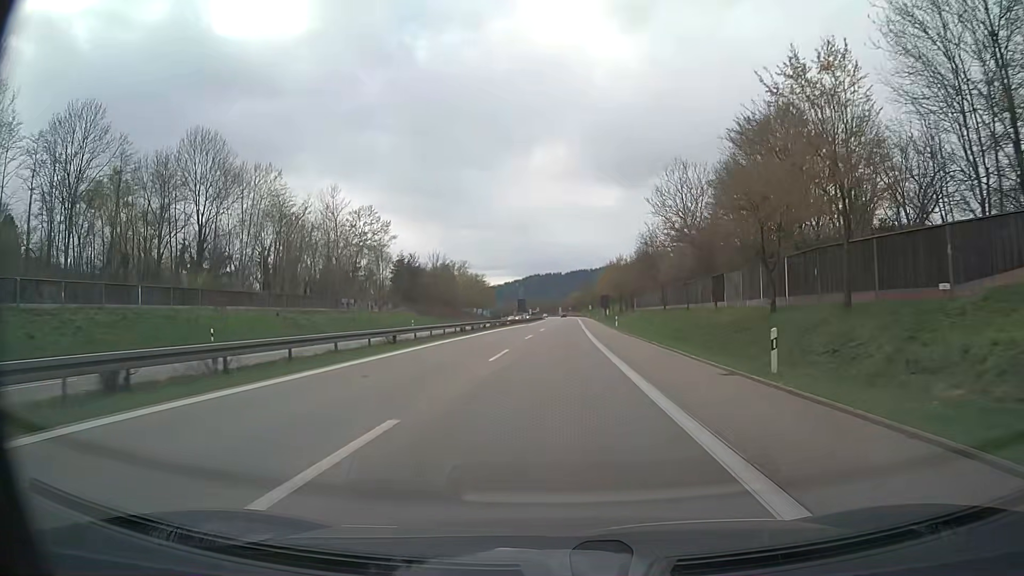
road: trunk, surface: asphalt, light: Day
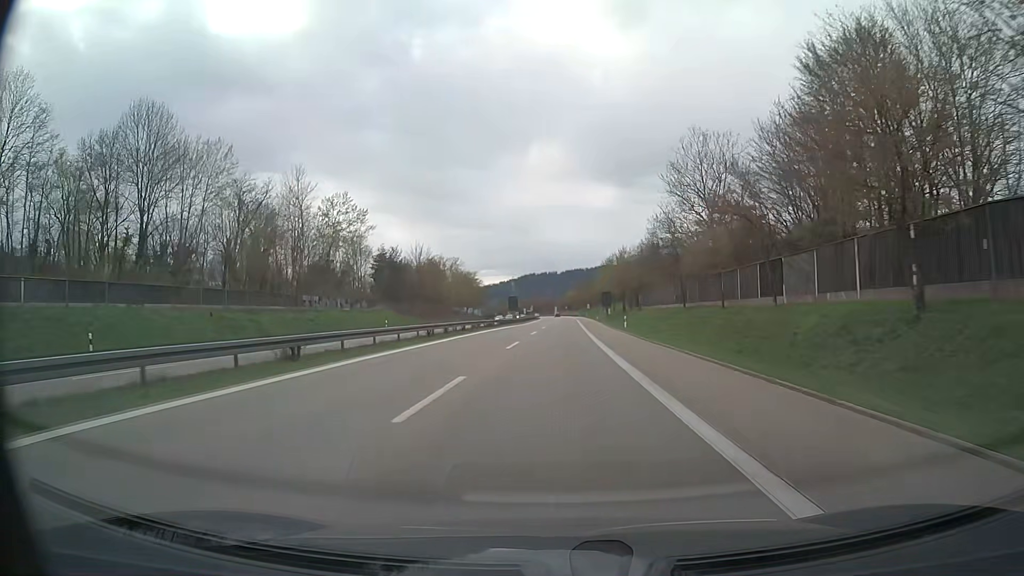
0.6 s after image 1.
(0.0, +11.6) m; 0°
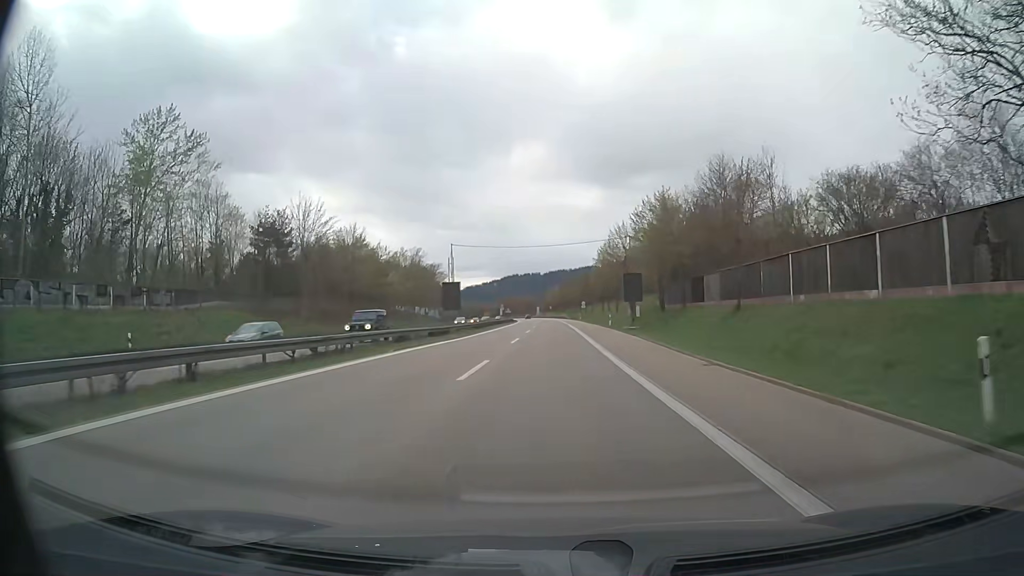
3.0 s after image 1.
(+0.5, +46.3) m; +1°
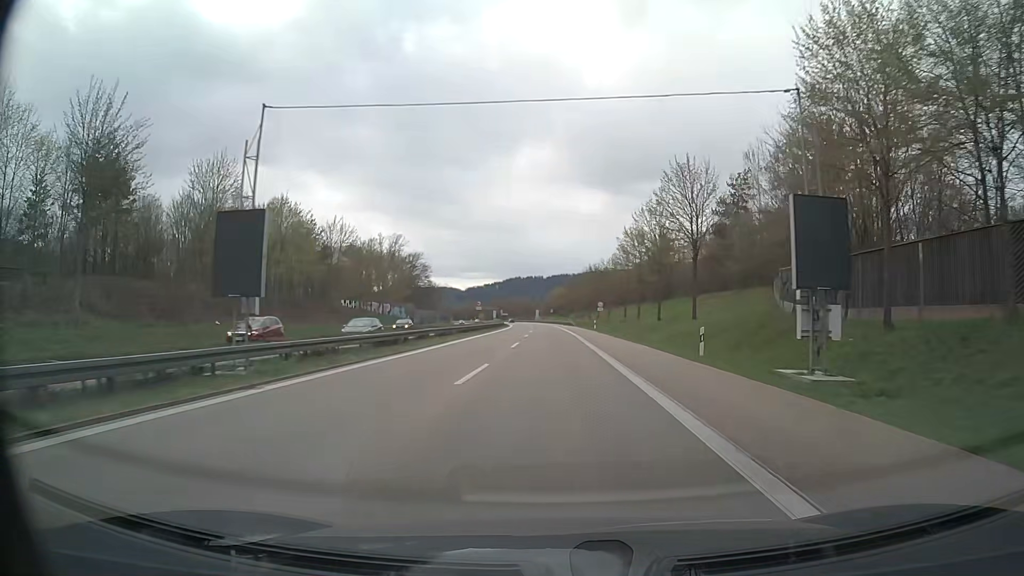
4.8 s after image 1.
(+0.1, +34.8) m; 0°
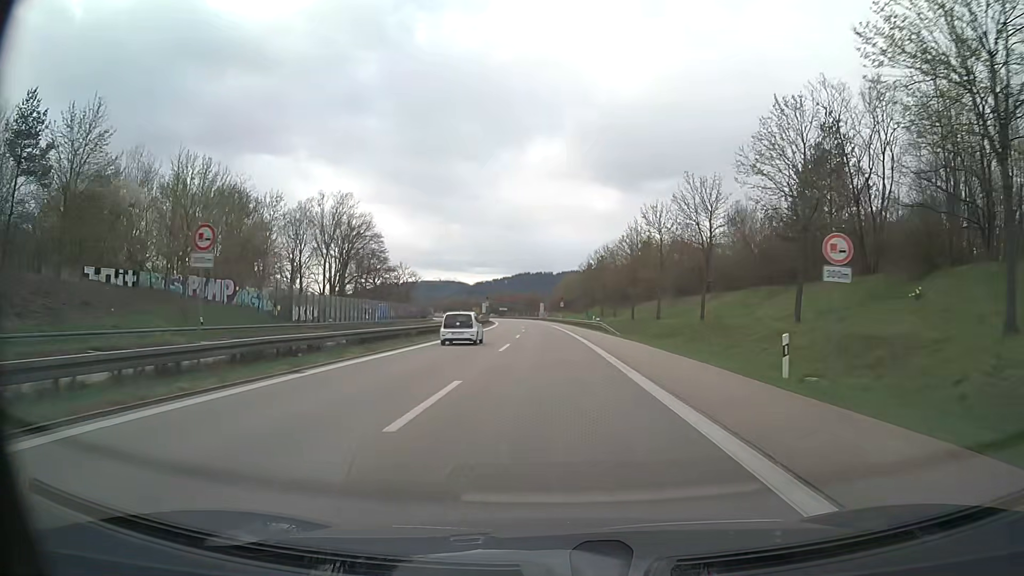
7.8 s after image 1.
(-0.3, +57.8) m; -1°
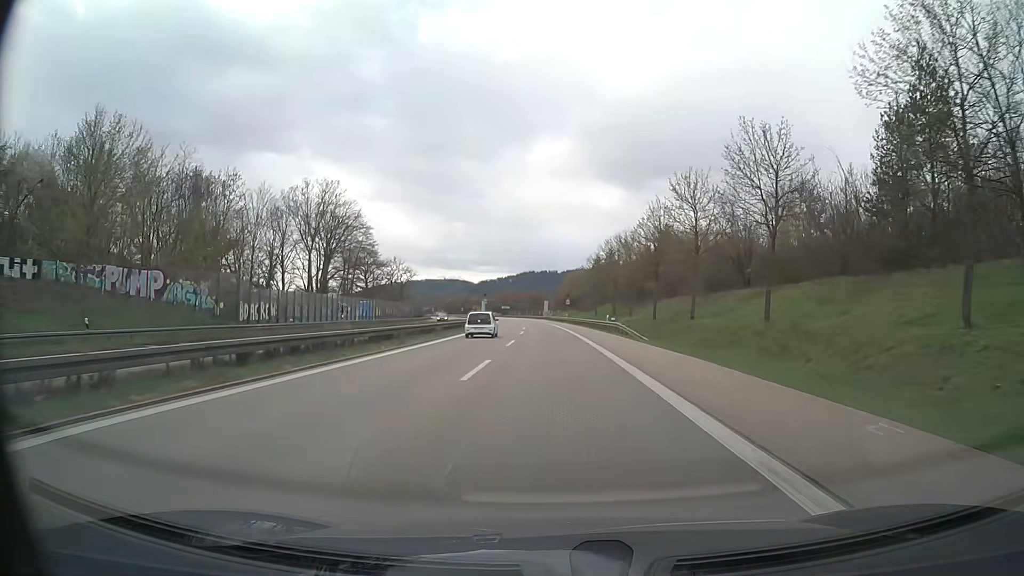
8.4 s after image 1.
(0.0, +11.6) m; 0°
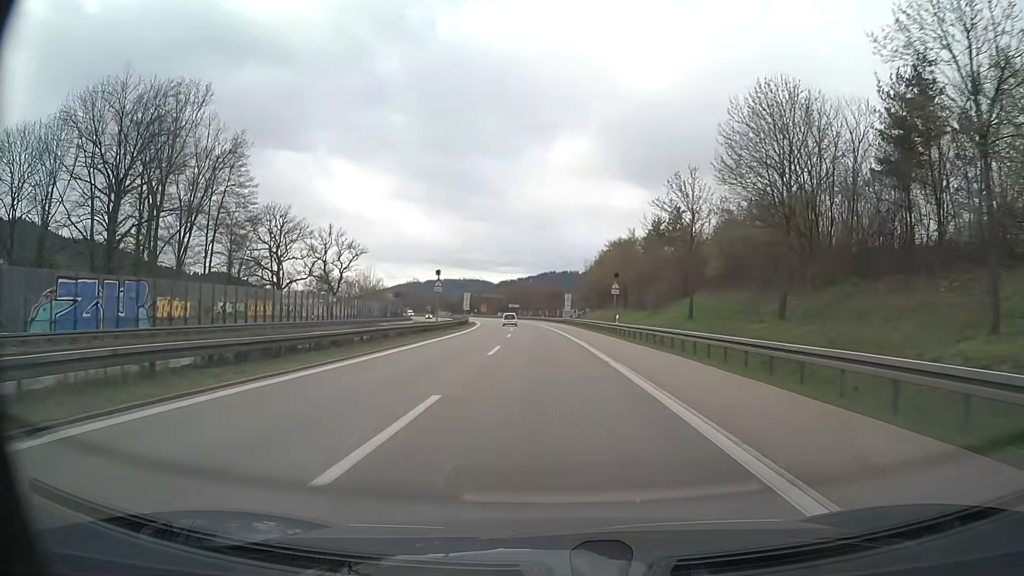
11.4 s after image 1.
(-0.6, +57.7) m; -2°
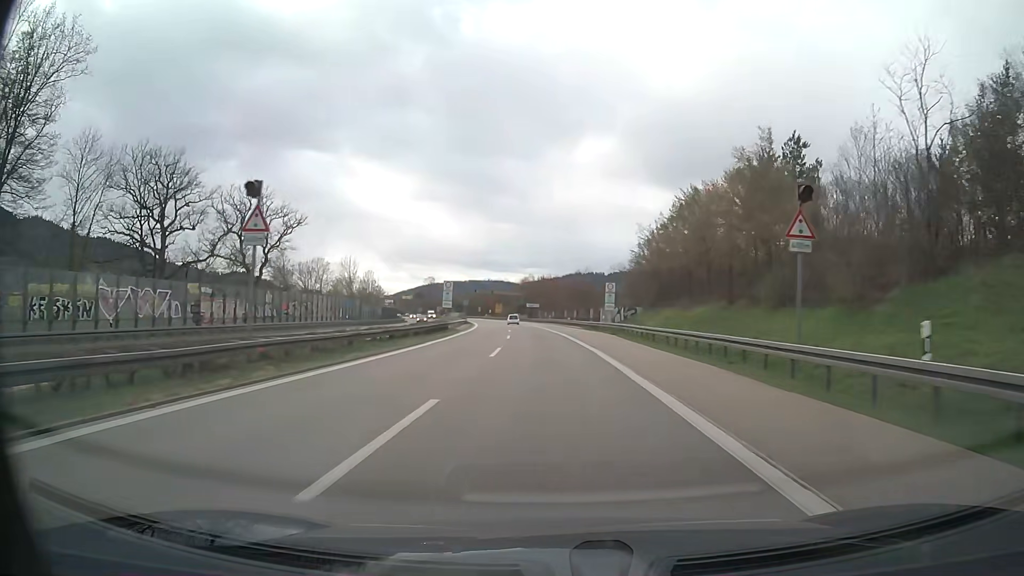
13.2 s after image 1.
(-0.6, +35.2) m; -2°
(0, +10) (0, +20) (-1, +30) (-1, +40) (-1, +50) (-2, +60) (-3, +70) (-4, +80) (-5, +90) (-6, +100) m
